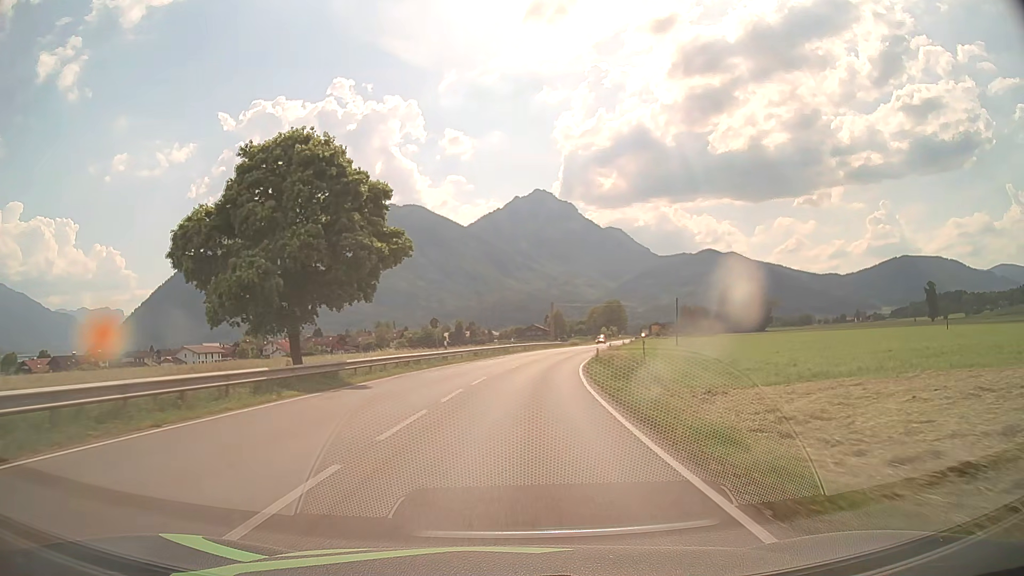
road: primary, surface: asphalt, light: Day
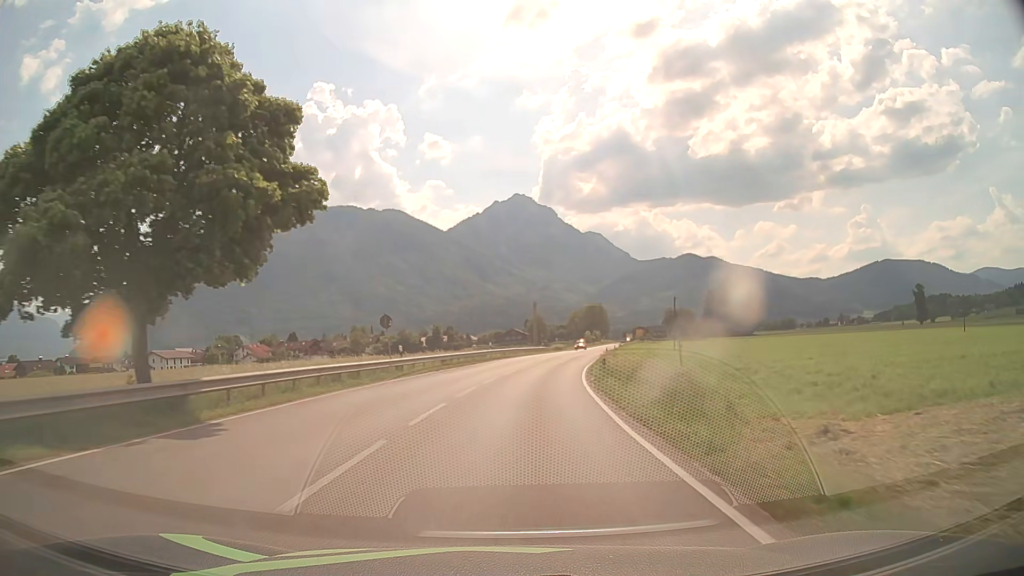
(+0.1, +9.9) m; +1°
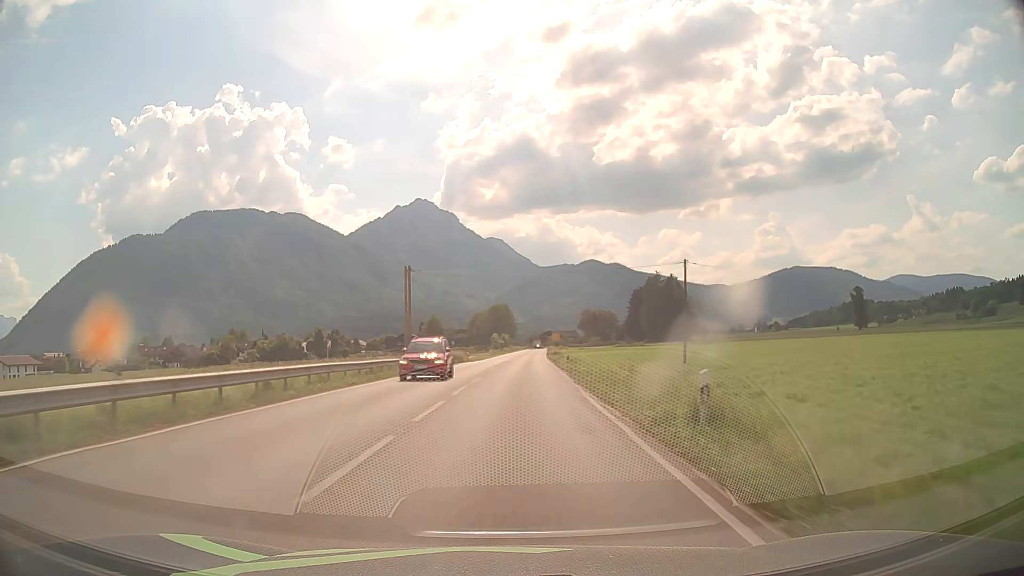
(+3.5, +42.0) m; +9°
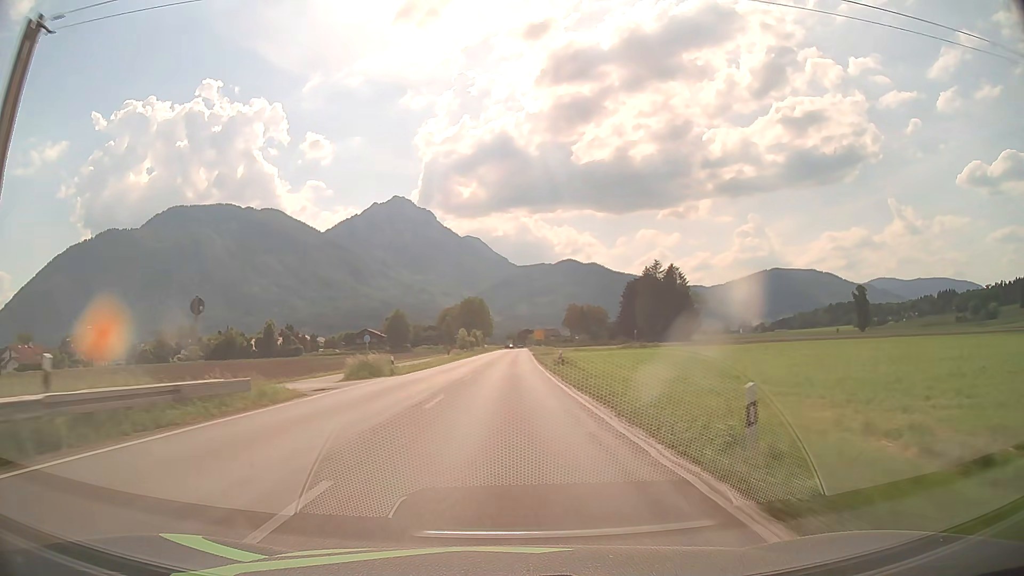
(+0.7, +34.4) m; +2°
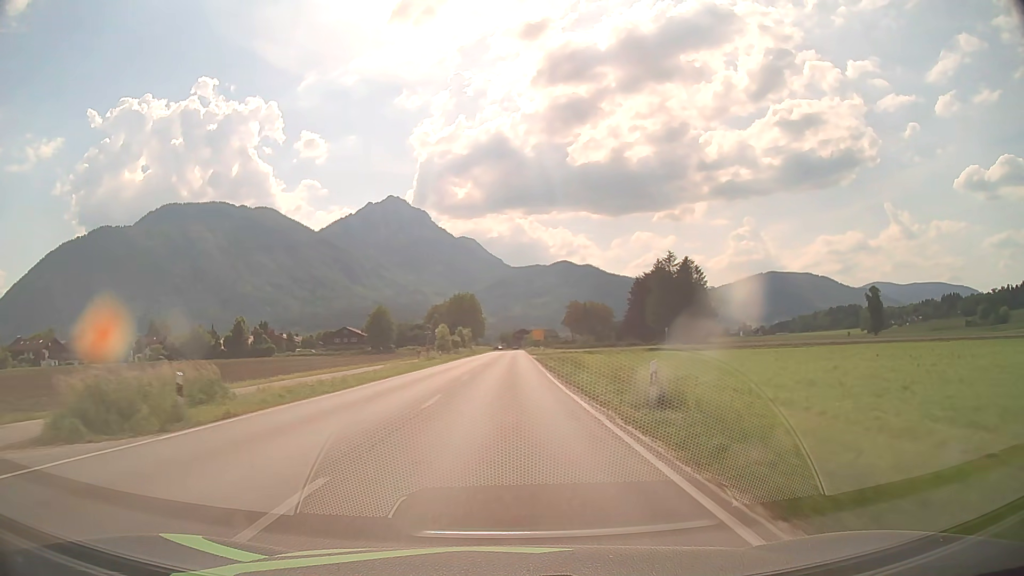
(+0.1, +24.4) m; 0°
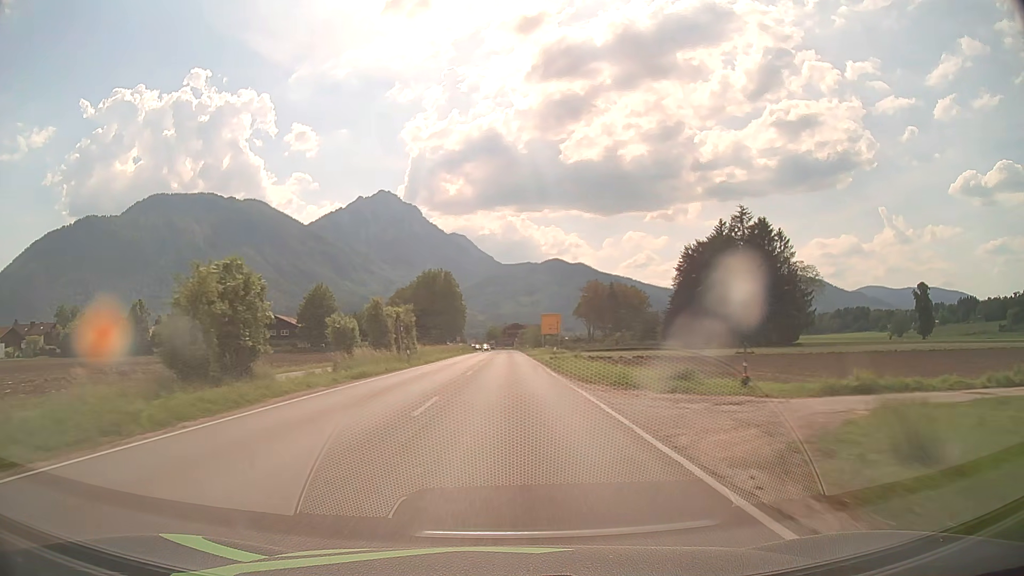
(+0.6, +63.7) m; +1°
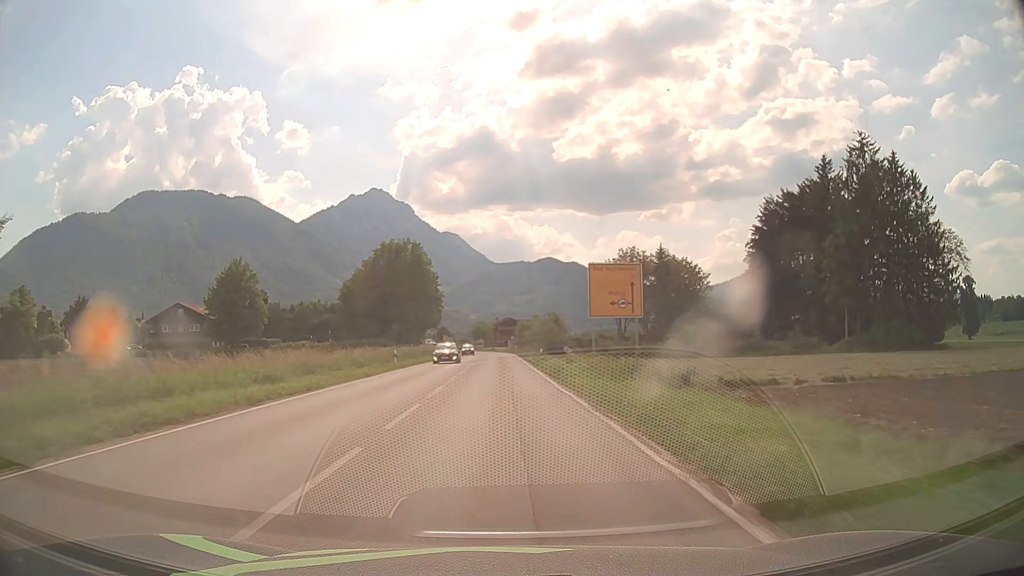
(+0.3, +47.2) m; +1°
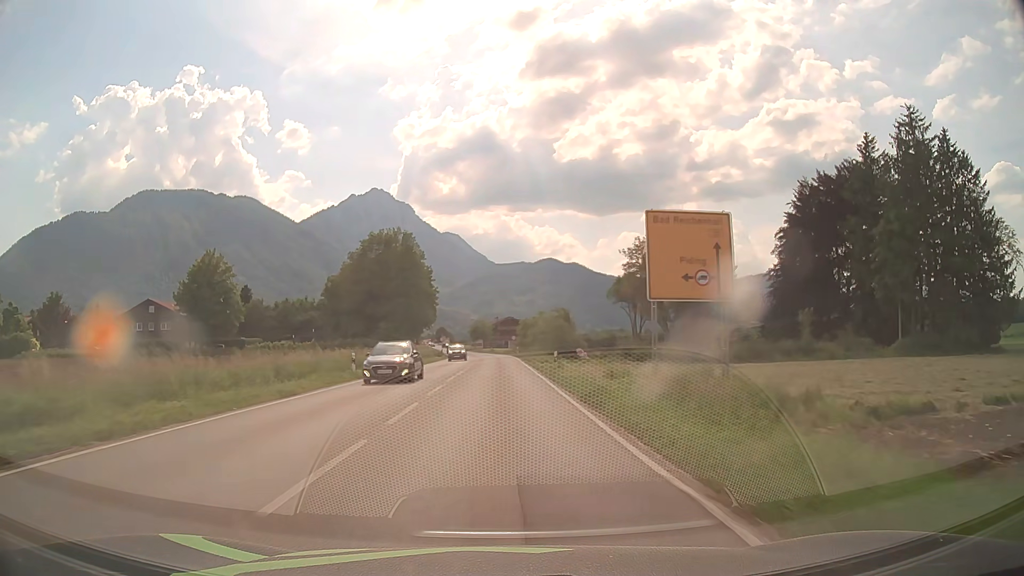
(0.0, +11.3) m; 0°
(0, +10) (0, +20) (0, +30) (0, +40) (0, +50) (-1, +60) (-1, +70) (-2, +80) (-2, +90) (-3, +100) m
